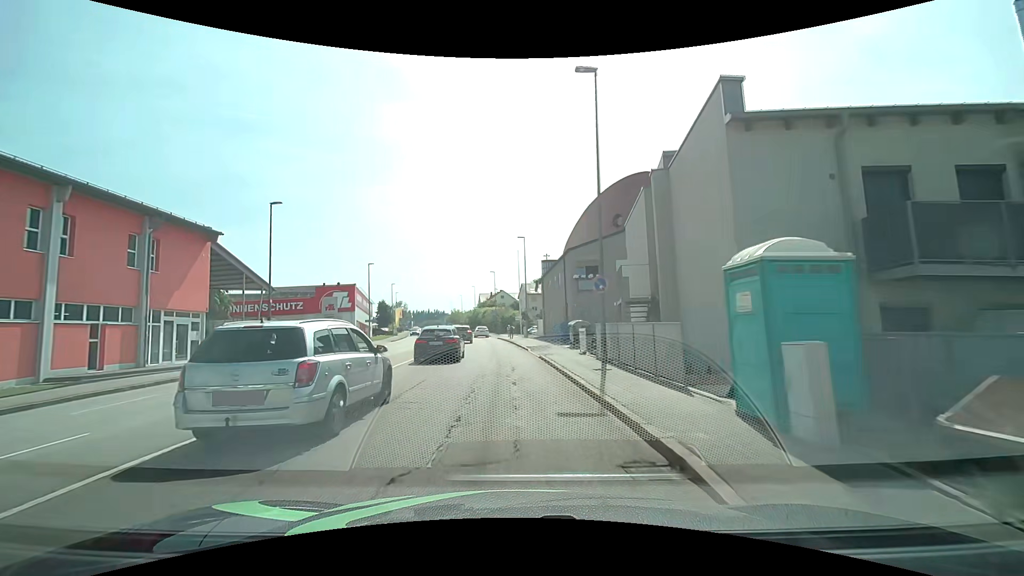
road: tertiary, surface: asphalt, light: Day
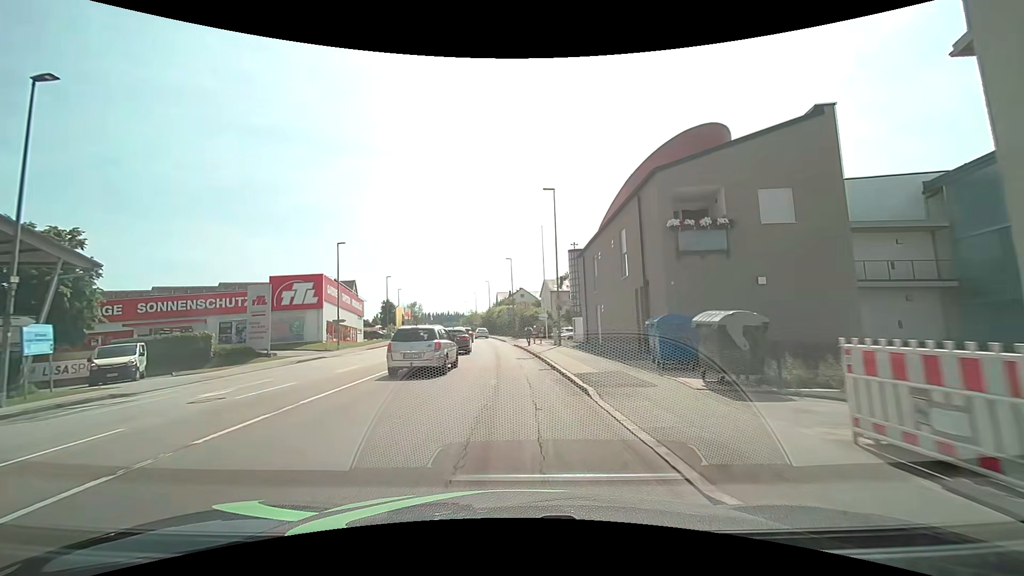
(-0.5, +18.3) m; -2°
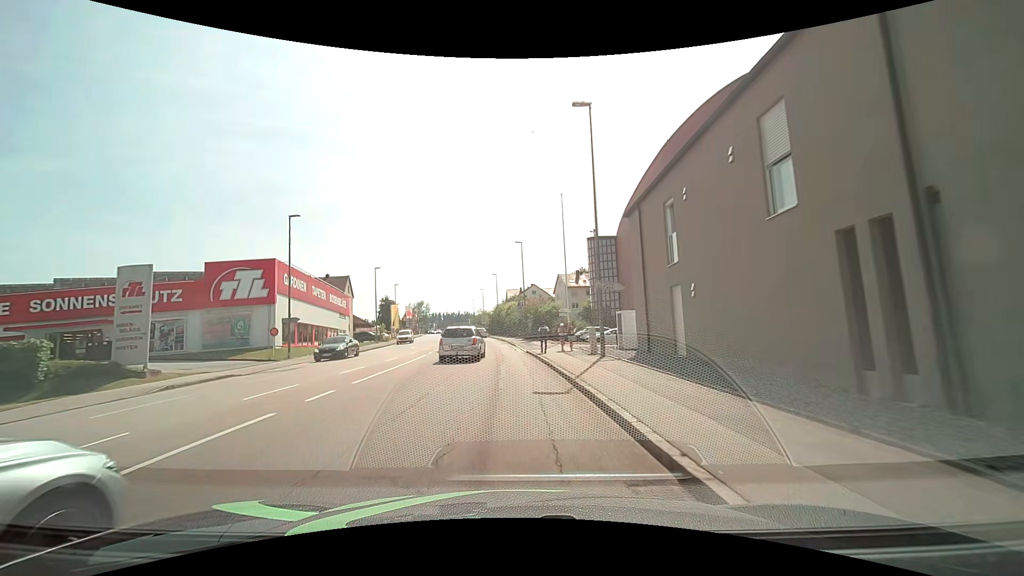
(-0.2, +12.4) m; -2°
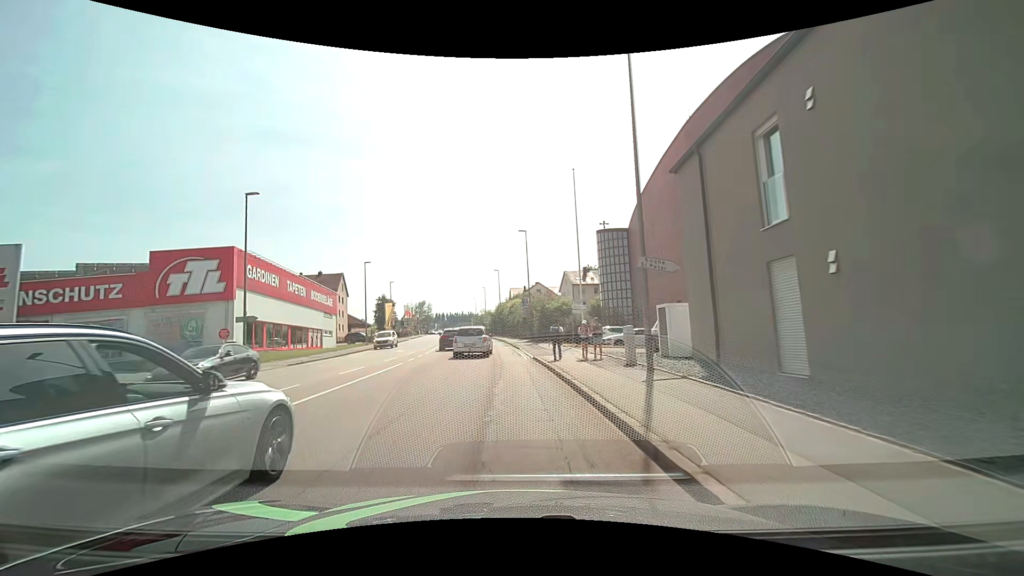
(0.0, +6.3) m; 0°
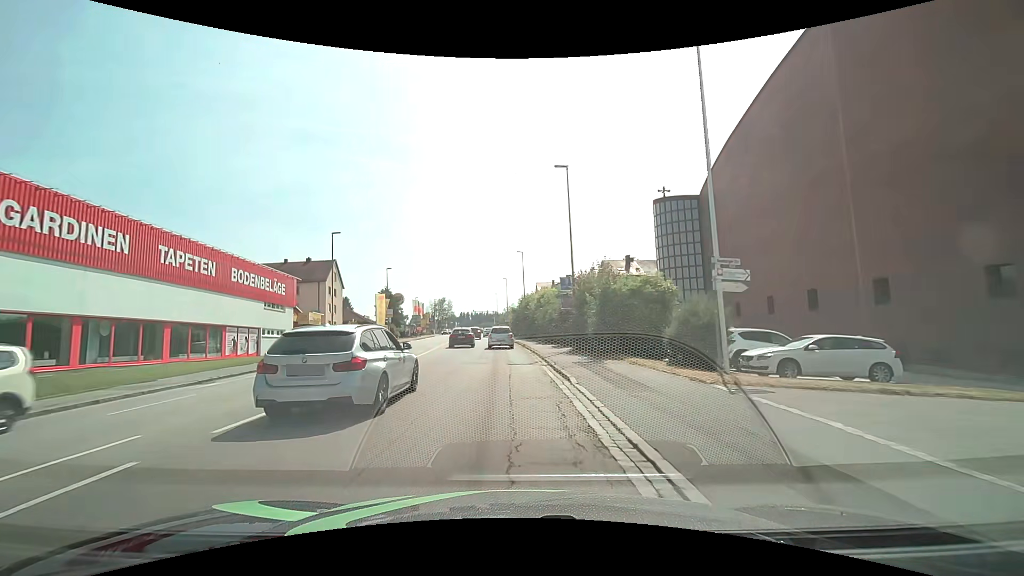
(-0.5, +19.0) m; -3°
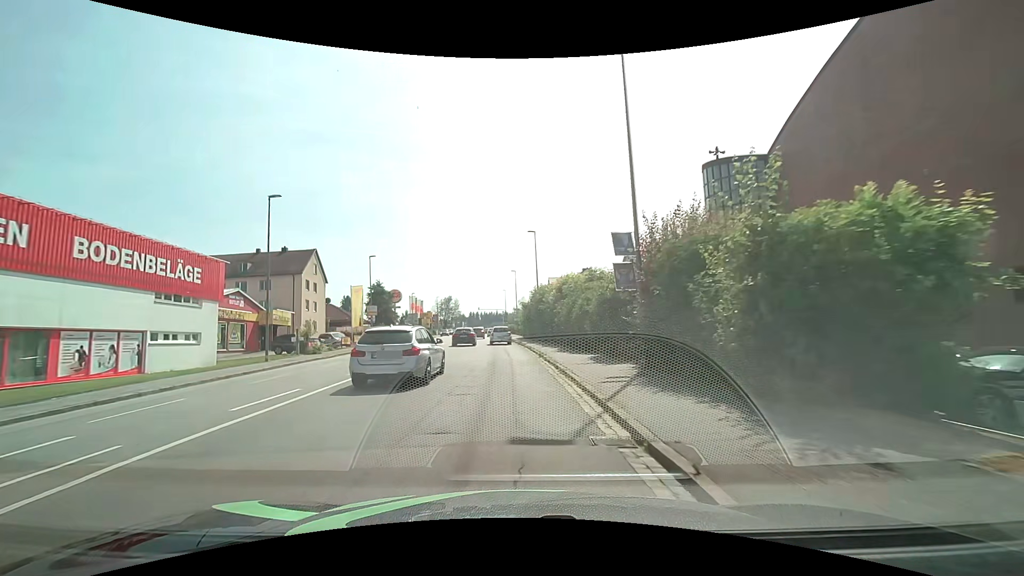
(-0.2, +12.8) m; -1°
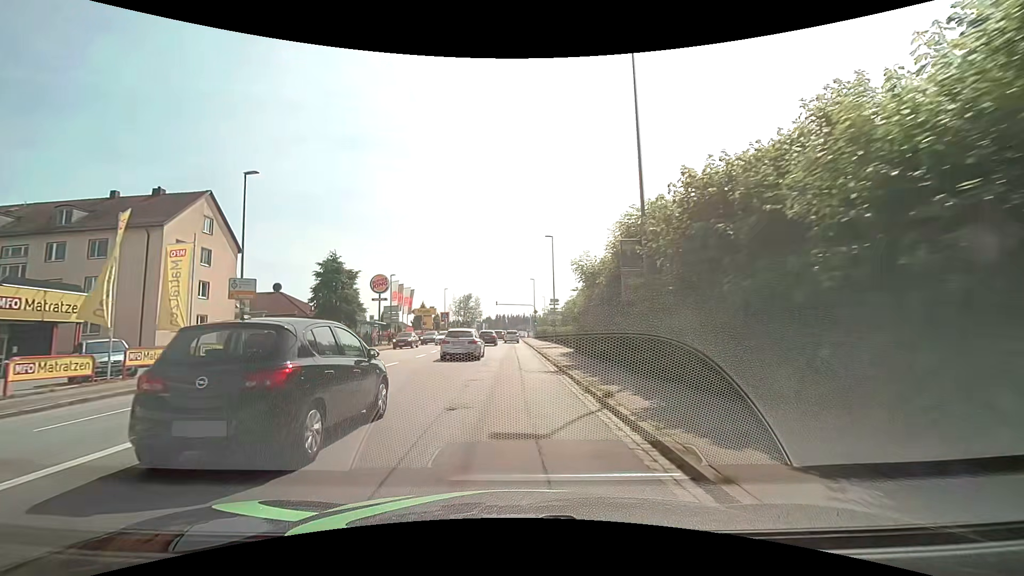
(-0.9, +32.2) m; -3°
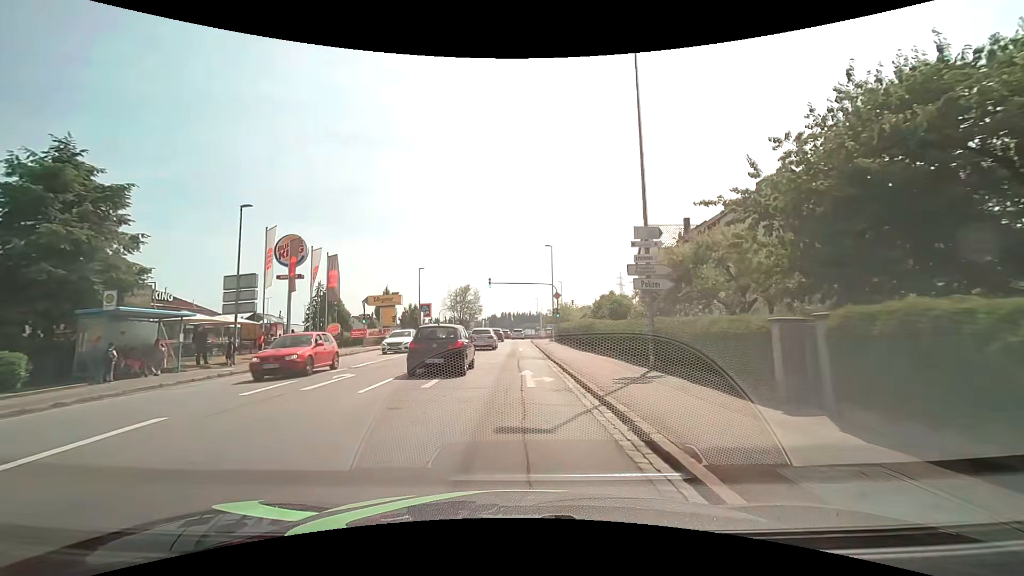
(-0.2, +32.5) m; -1°
(0, +10) (0, +20) (0, +30) (0, +40) (0, +50) (0, +60) (0, +70) (0, +80) (0, +90) (0, +100) m
